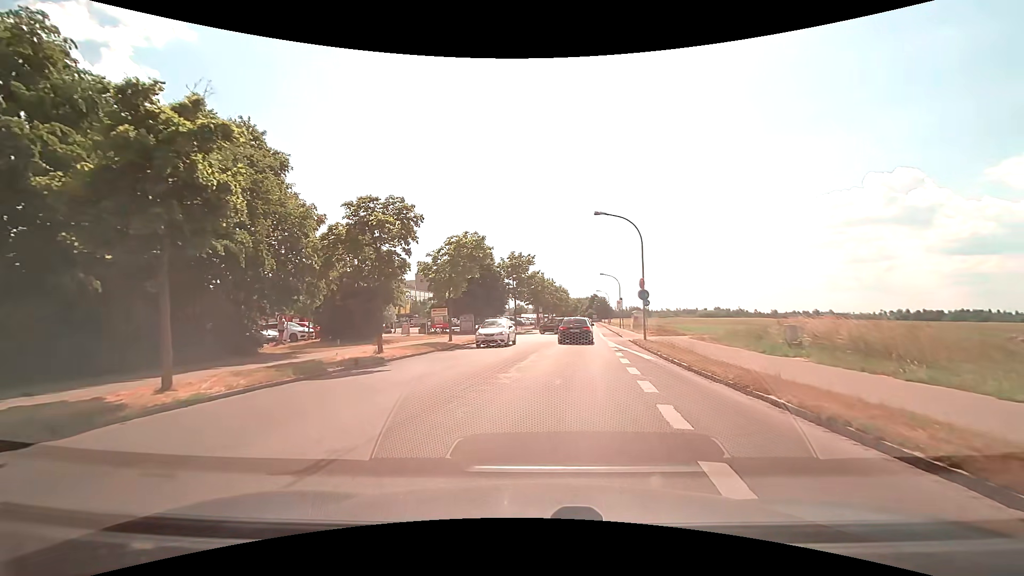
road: tertiary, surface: asphalt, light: Day
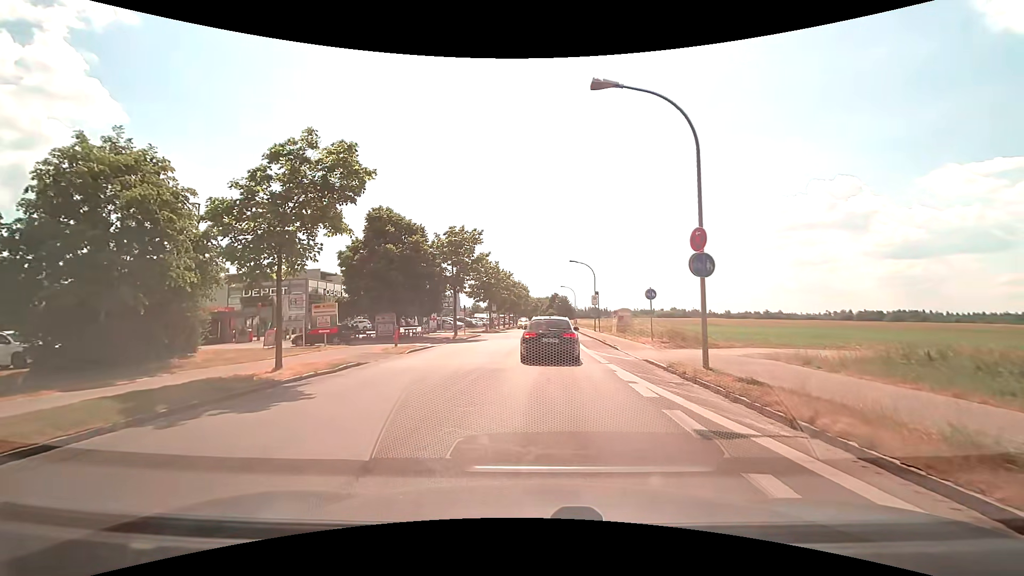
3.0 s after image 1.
(+0.7, +15.4) m; +4°
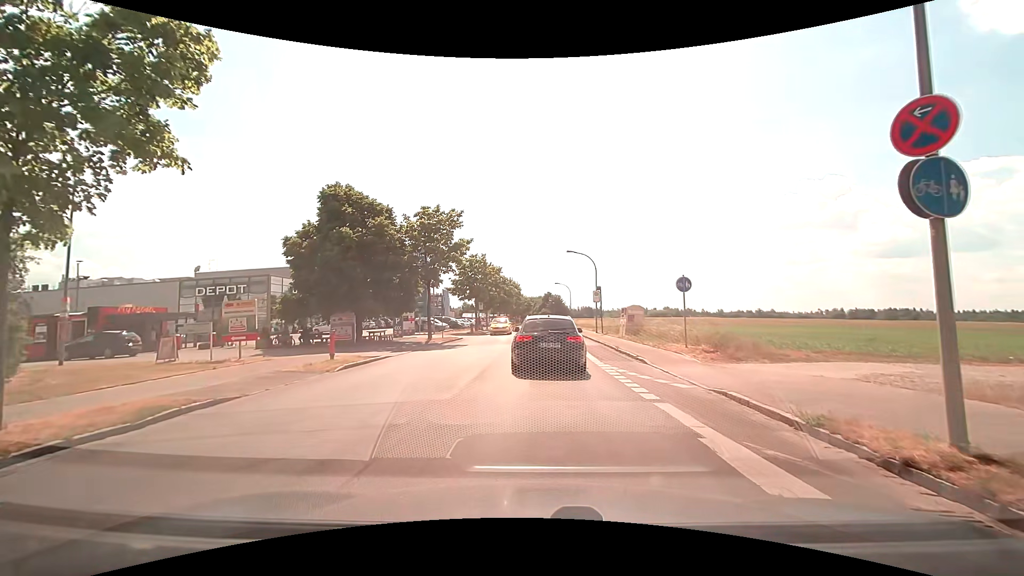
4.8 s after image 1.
(+0.1, +7.1) m; 0°
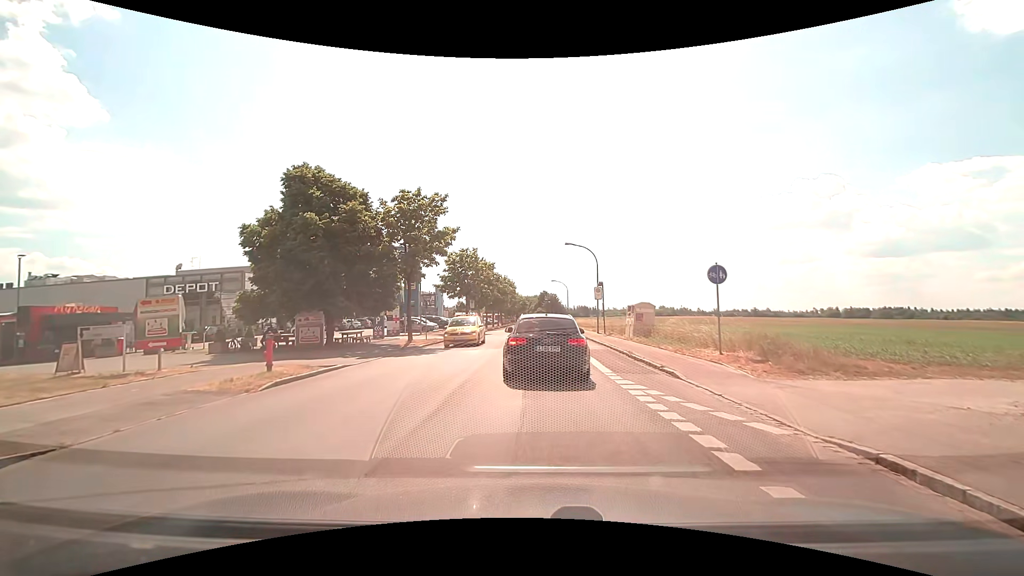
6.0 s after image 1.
(+0.1, +4.0) m; +1°
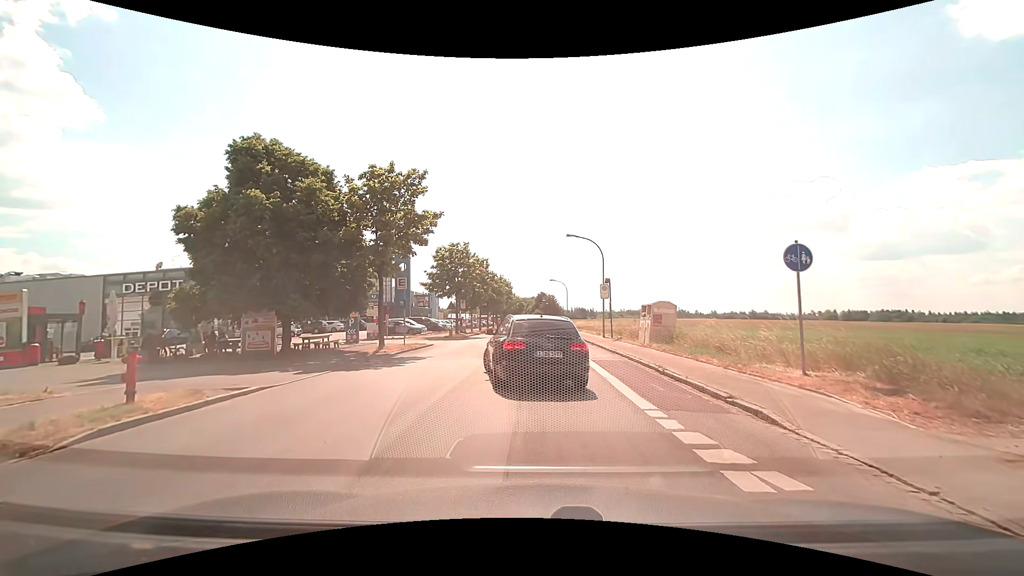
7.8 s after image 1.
(0.0, +4.7) m; +1°
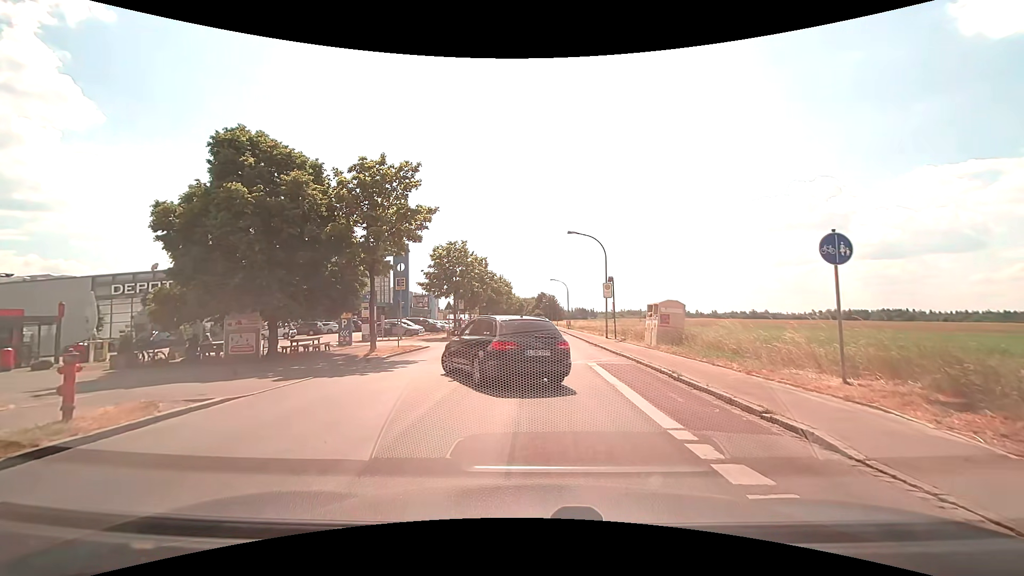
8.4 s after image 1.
(0.0, +1.3) m; -1°
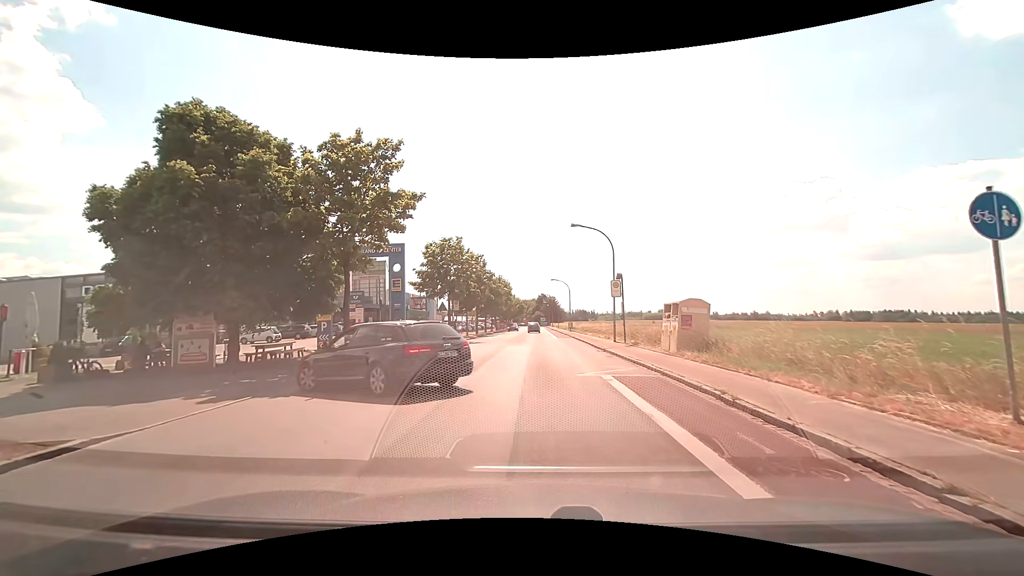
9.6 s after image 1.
(0.0, +3.2) m; 0°
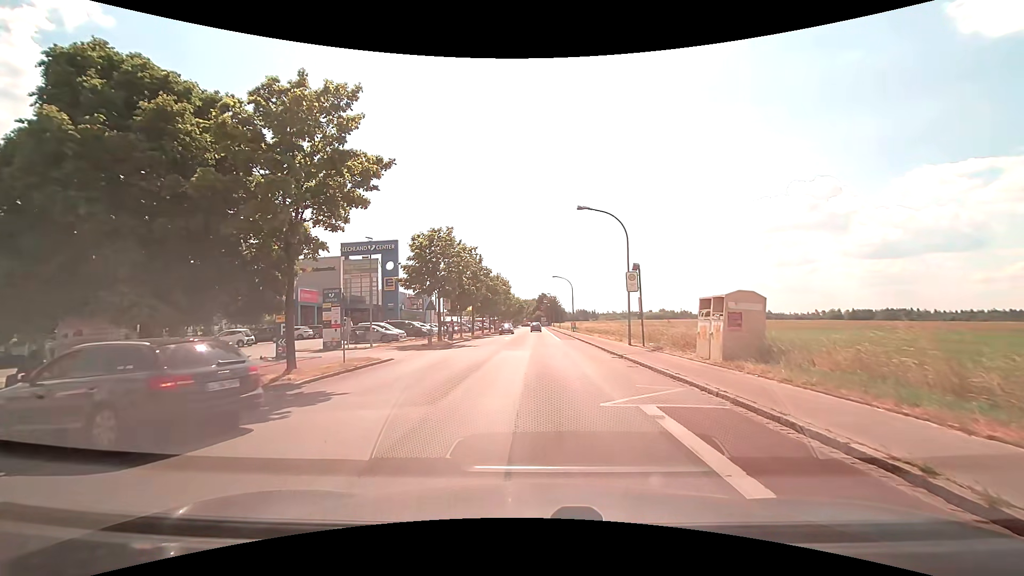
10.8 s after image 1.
(0.0, +4.8) m; +1°
(0, +10) (0, +20) (-1, +30) (-1, +40) (-1, +50) (-1, +60) (-1, +70) (-1, +80) (-1, +90) (-1, +100) m
